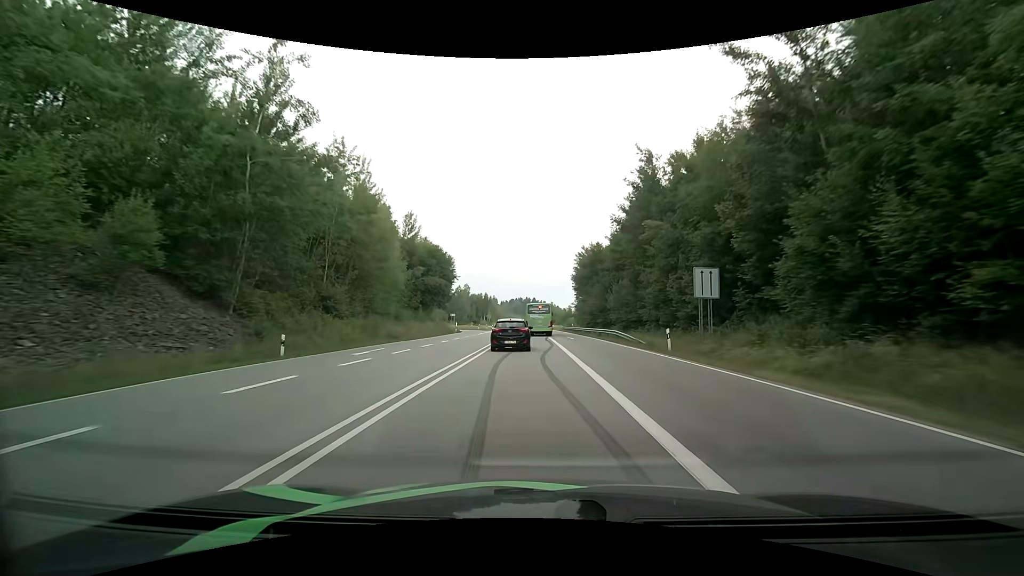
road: primary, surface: asphalt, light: Day
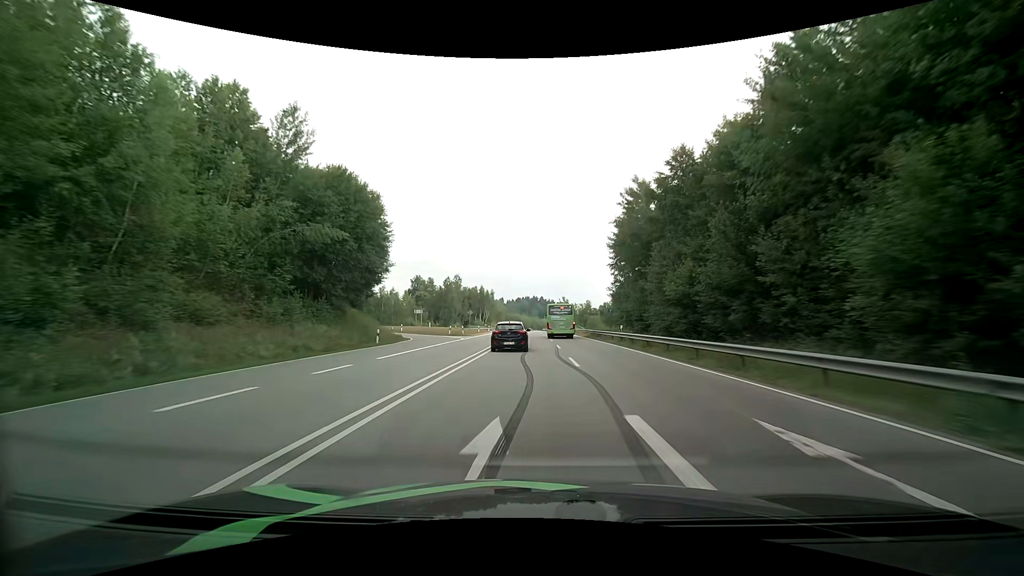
(-0.2, +38.1) m; -1°
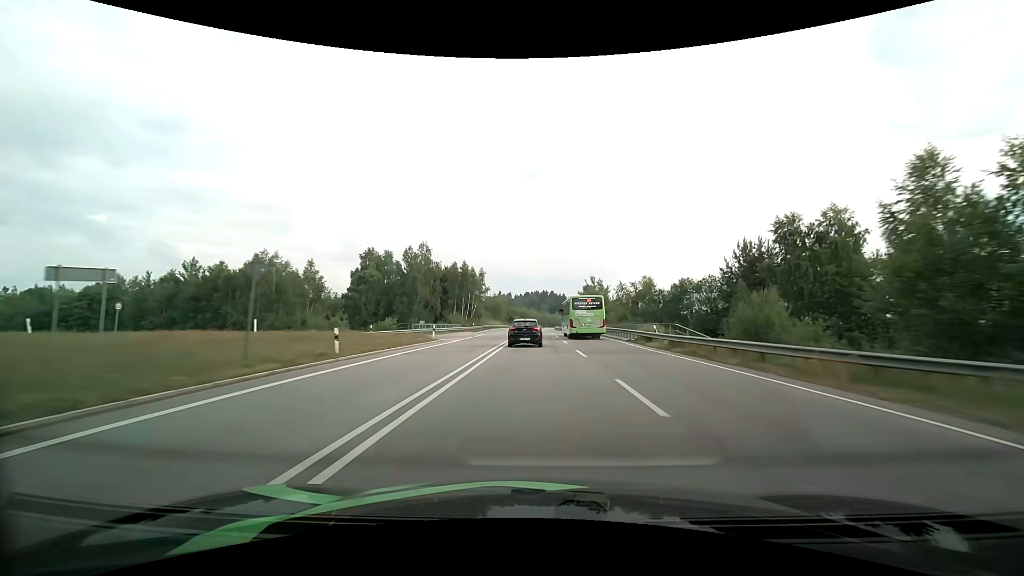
(-0.8, +56.7) m; -1°
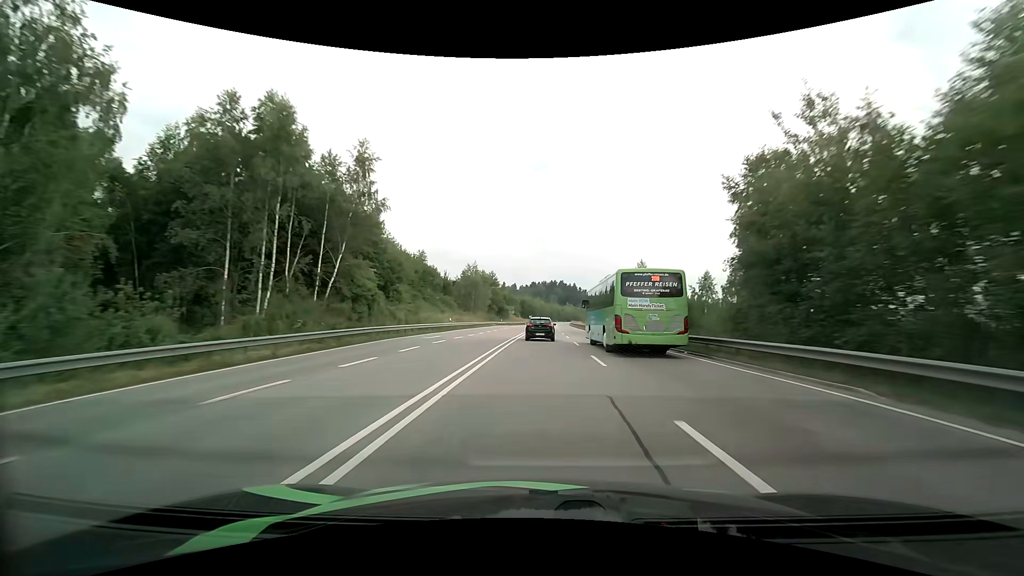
(-0.5, +76.6) m; -1°
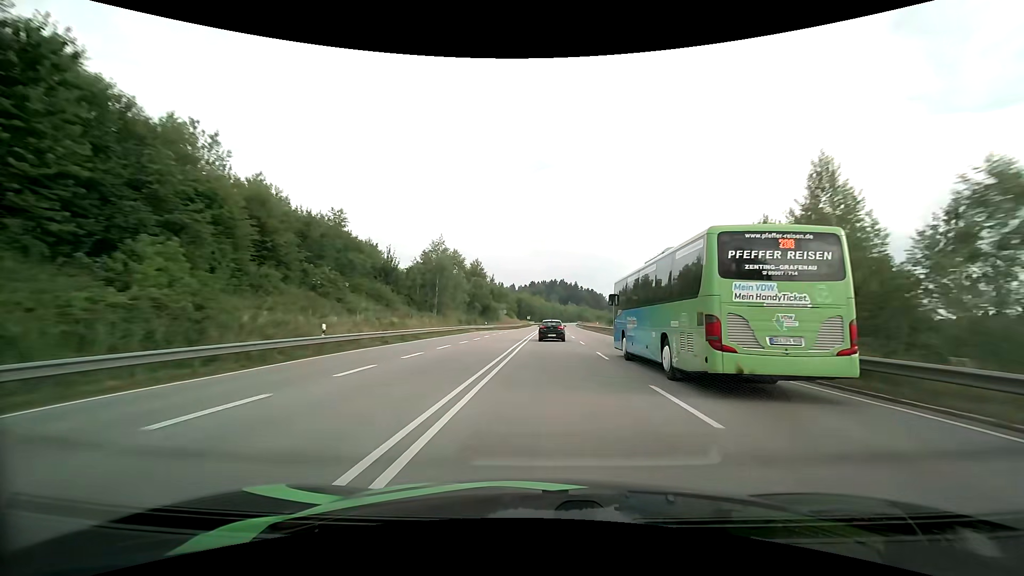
(-0.1, +32.0) m; 0°
(0, +10) (0, +20) (0, +30) (0, +40) (+1, +50) (+1, +60) (+1, +70) (+2, +80) (+2, +90) (+2, +100) m
